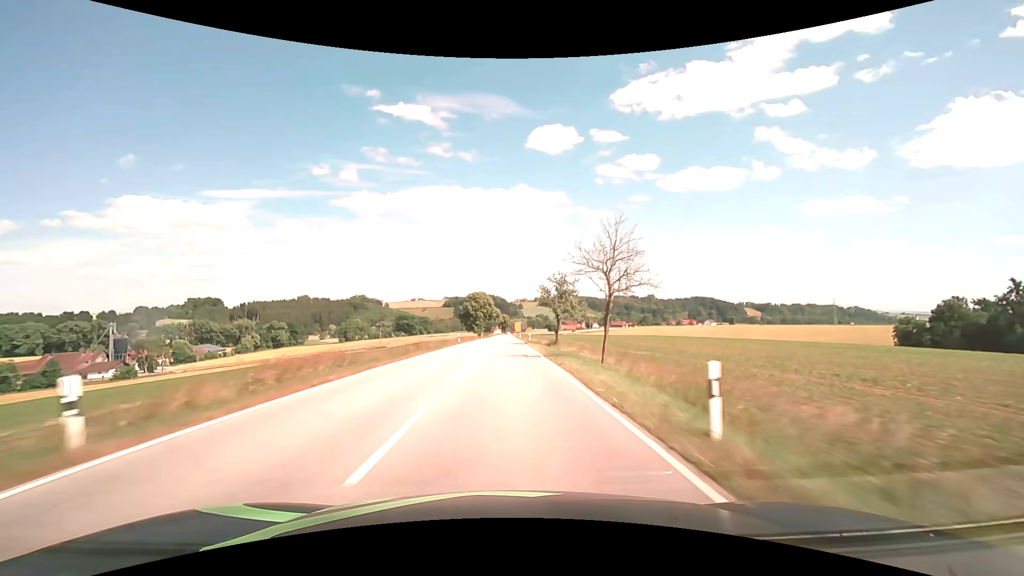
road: secondary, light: Day
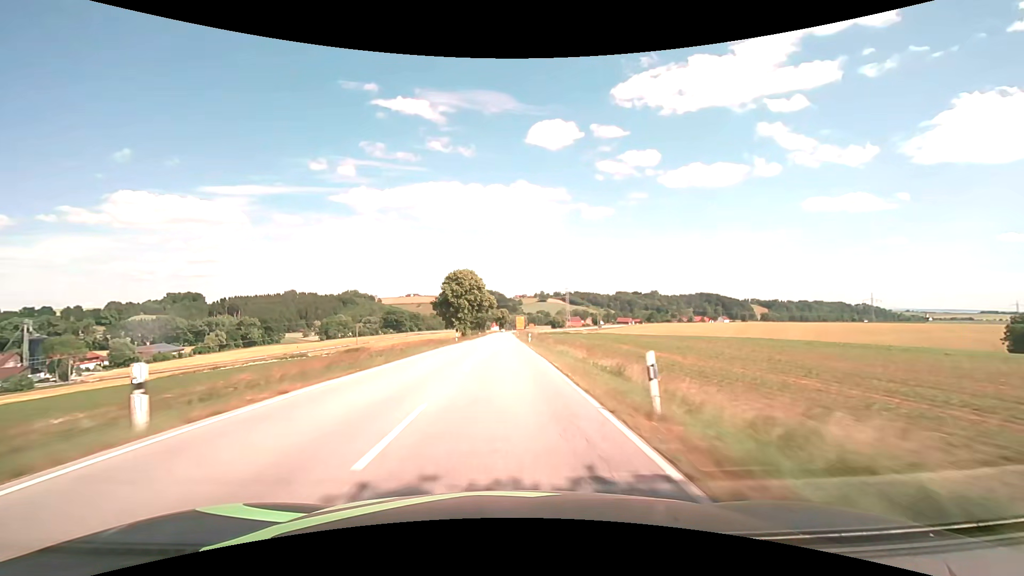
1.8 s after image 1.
(0.0, +47.6) m; 0°
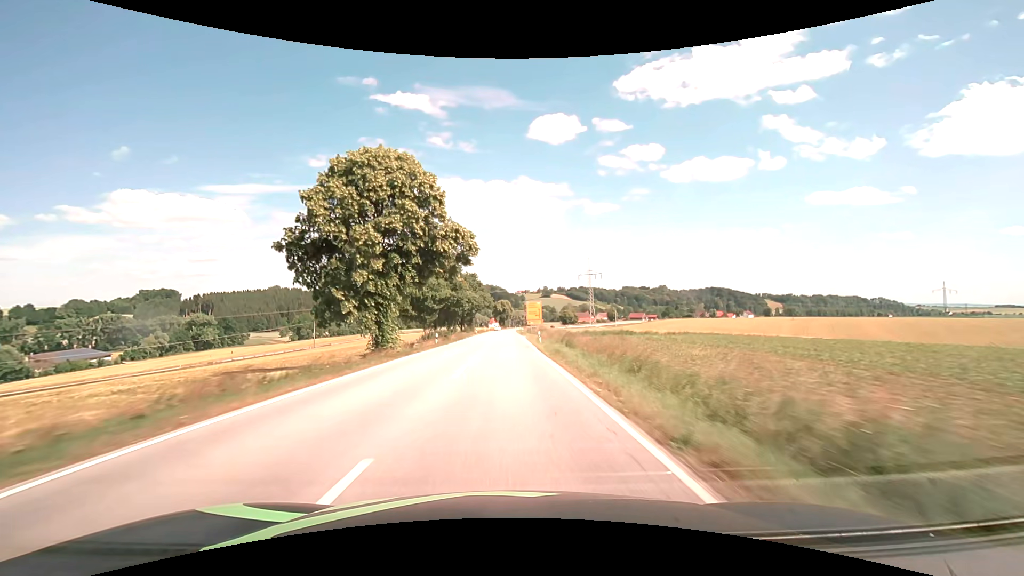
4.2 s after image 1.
(-0.2, +63.4) m; 0°
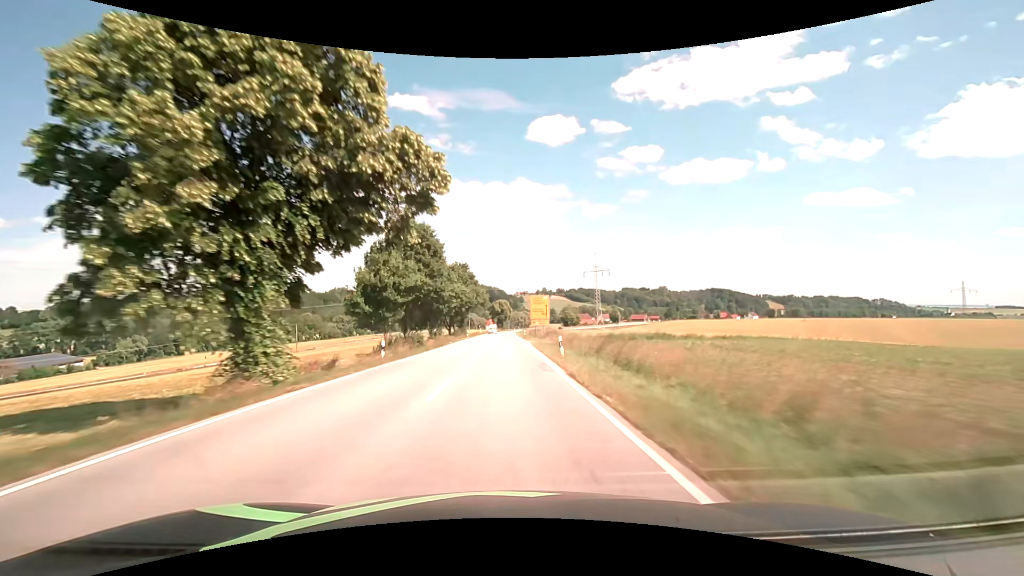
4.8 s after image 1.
(0.0, +15.8) m; 0°
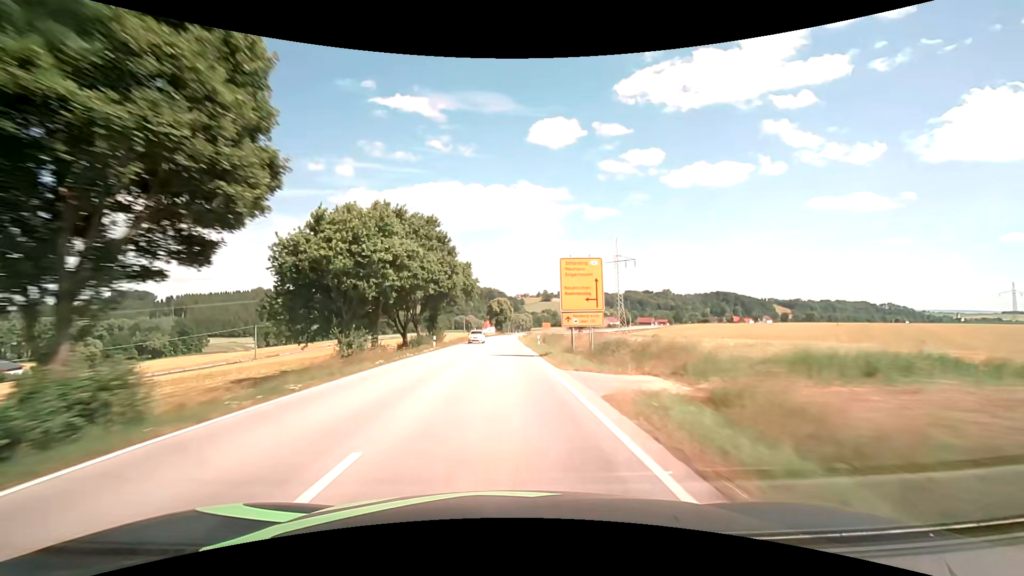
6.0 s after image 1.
(+0.1, +31.6) m; 0°
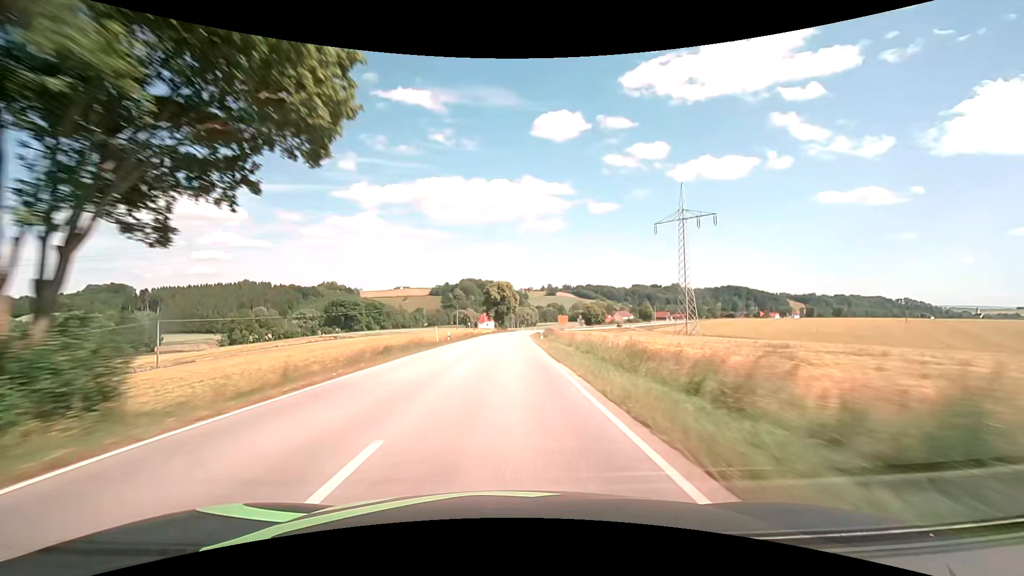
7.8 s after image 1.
(-0.2, +47.4) m; -1°
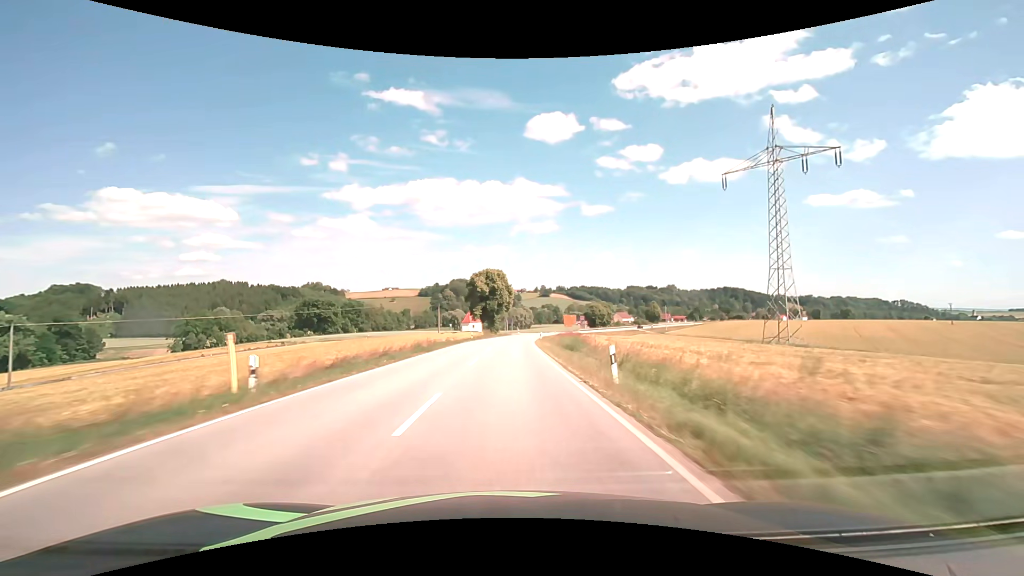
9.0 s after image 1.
(+0.2, +31.7) m; +1°
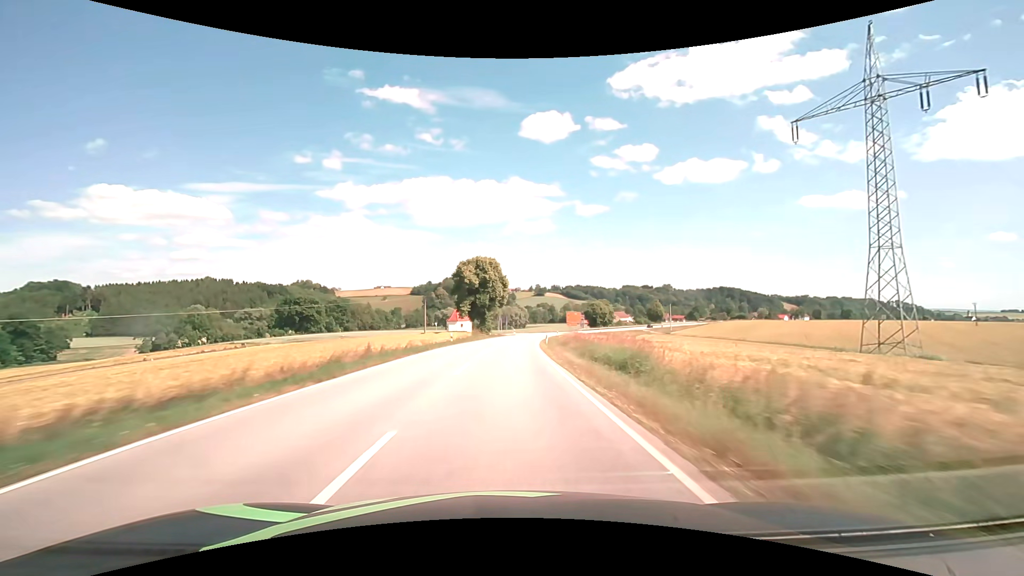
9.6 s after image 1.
(+0.1, +15.8) m; +1°
(0, +10) (0, +20) (+1, +30) (+1, +40) (+2, +50) (+3, +60) (+4, +70) (+5, +80) (+6, +90) (+8, +99) m
